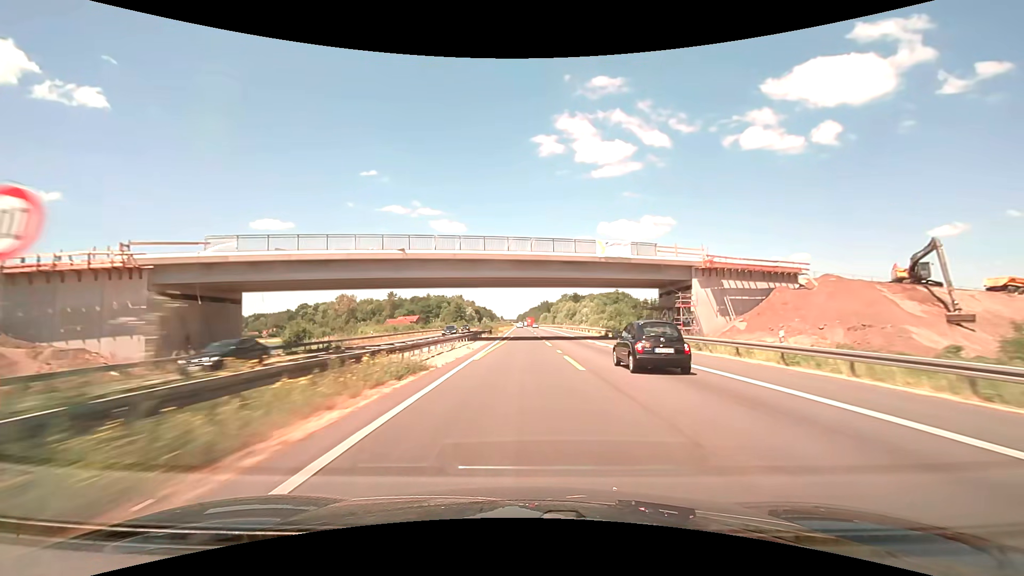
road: motorway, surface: asphalt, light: Day
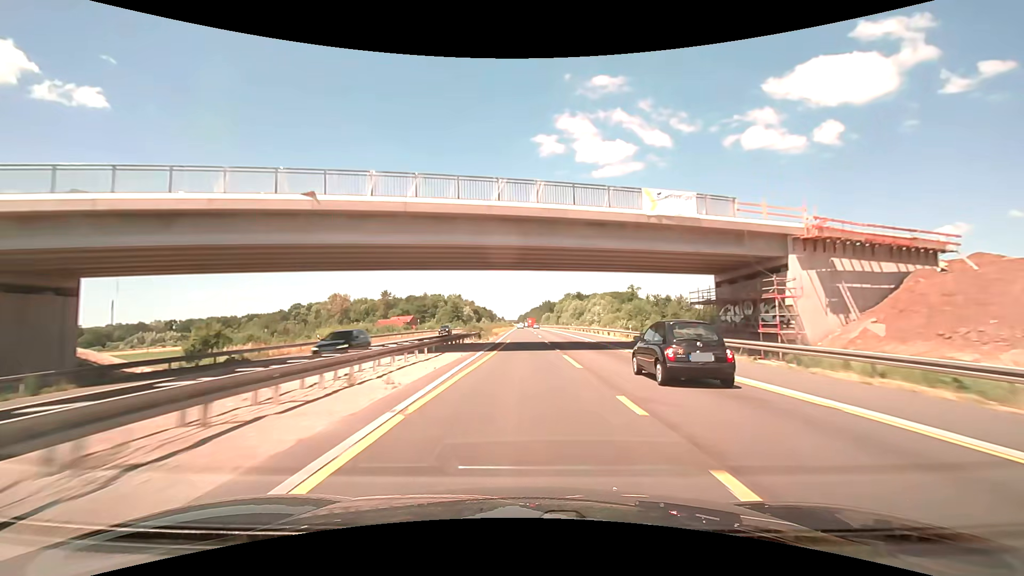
(0.0, +17.0) m; 0°
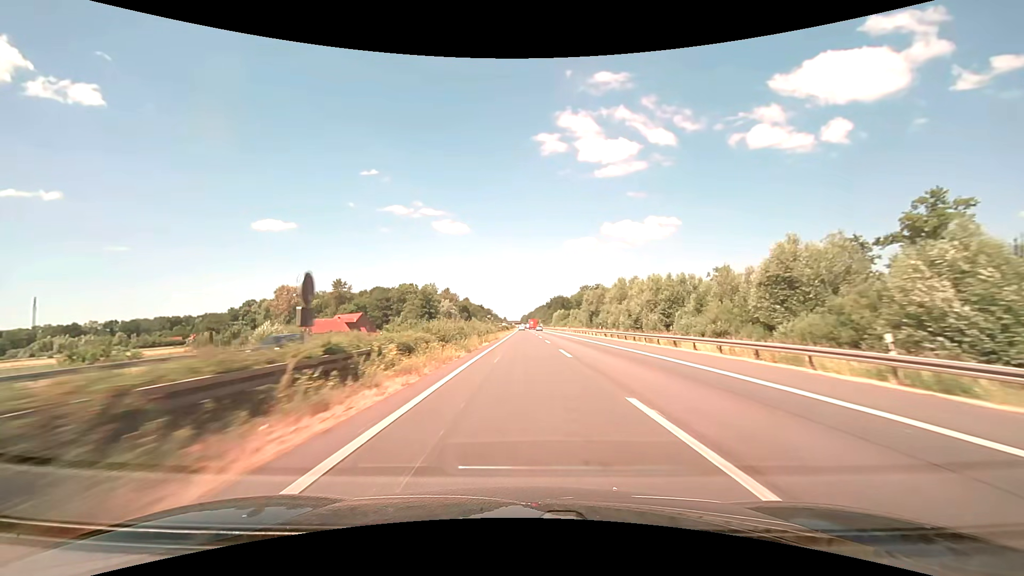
(-0.4, +84.9) m; 0°
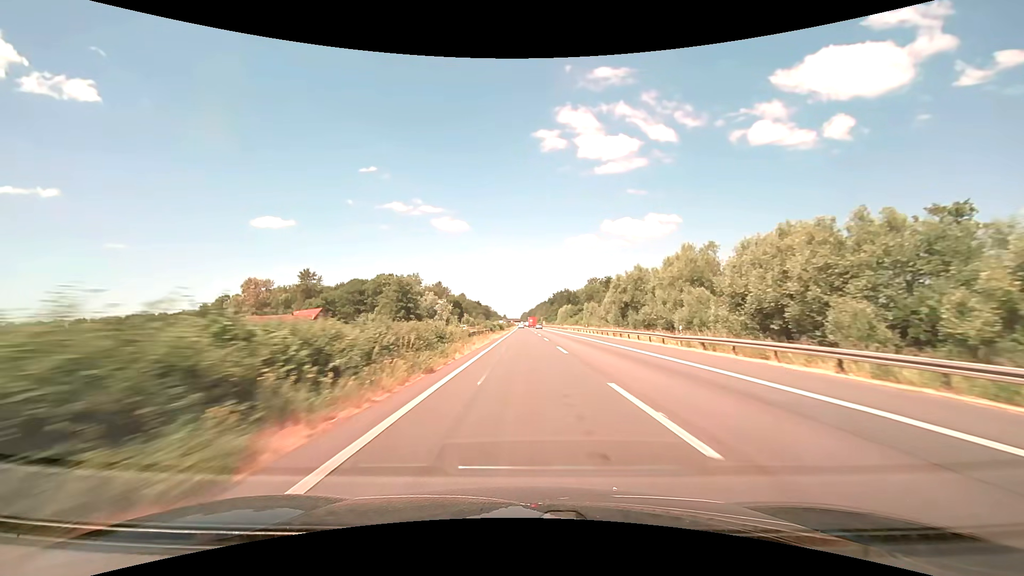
(0.0, +33.6) m; 0°
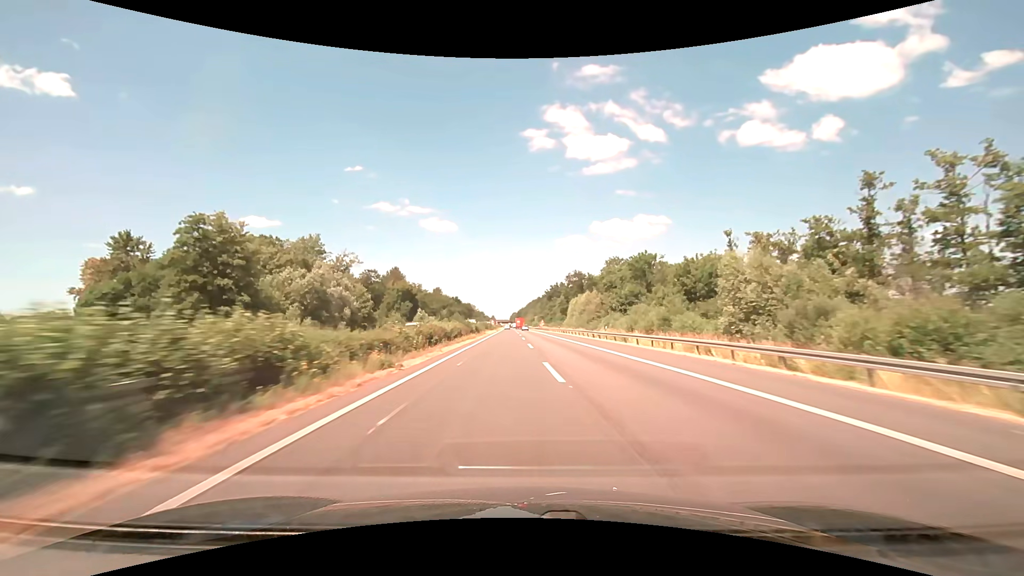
(+0.6, +83.4) m; +1°
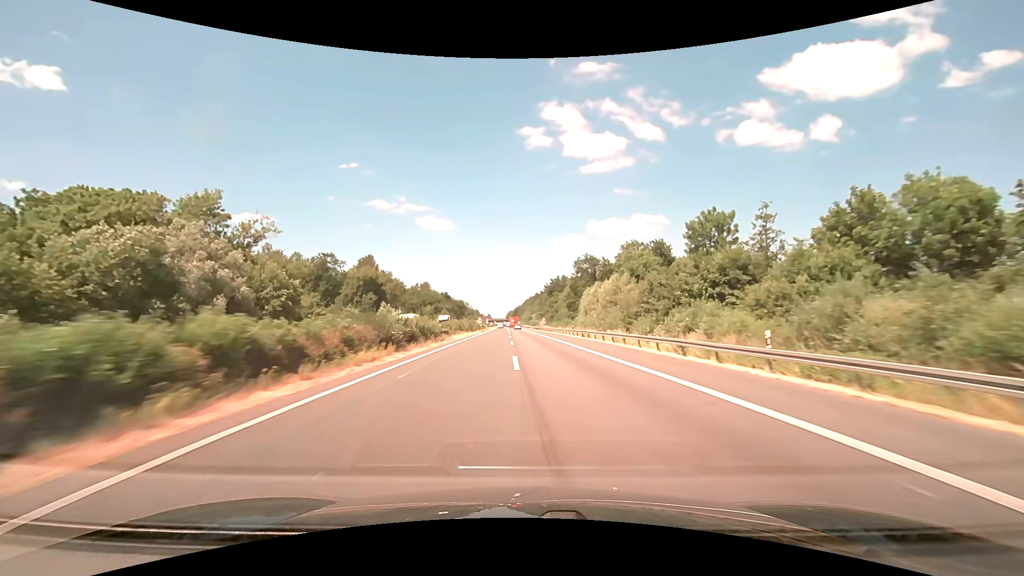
(+0.1, +33.2) m; 0°
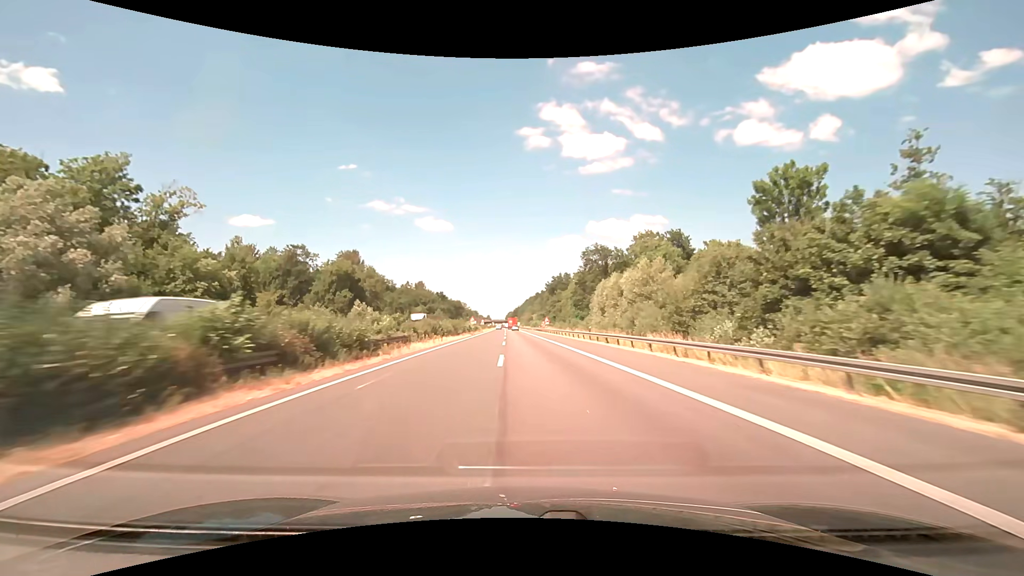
(0.0, +16.5) m; 0°
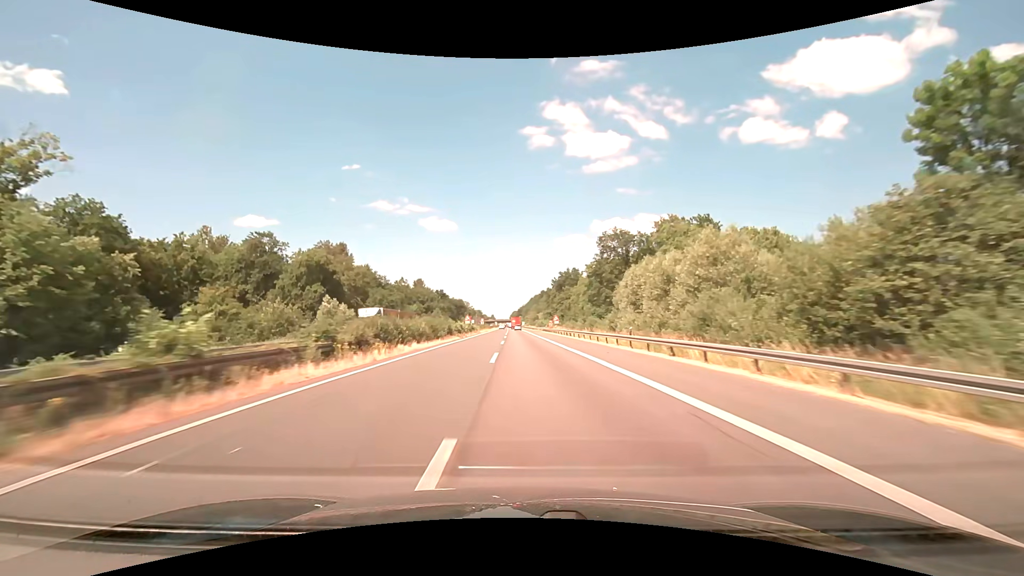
(-0.1, +16.4) m; -1°
(0, +10) (0, +20) (0, +30) (0, +40) (0, +50) (-1, +60) (-1, +70) (-1, +80) (-1, +90) (-2, +100) m
